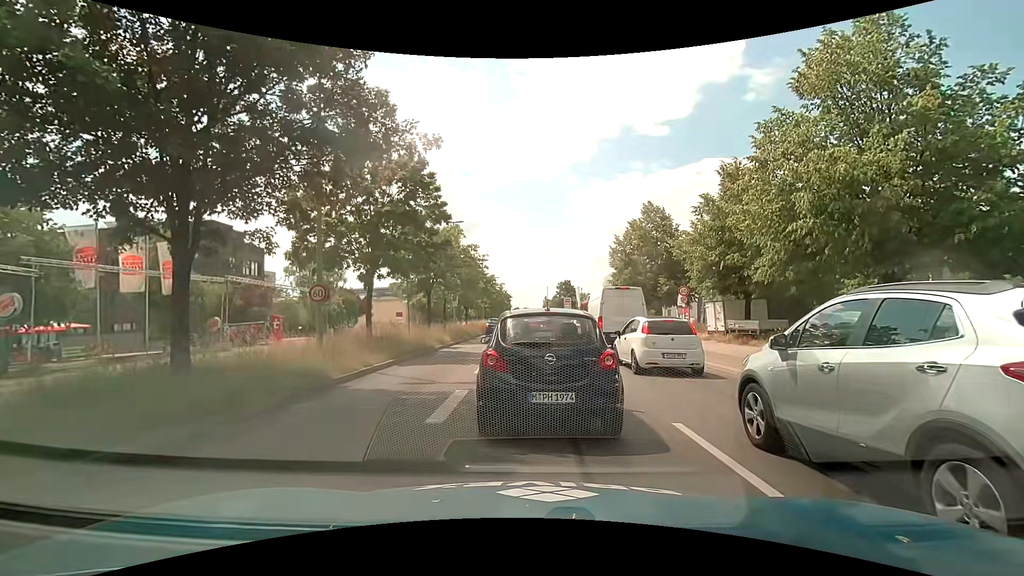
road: primary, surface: asphalt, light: Day
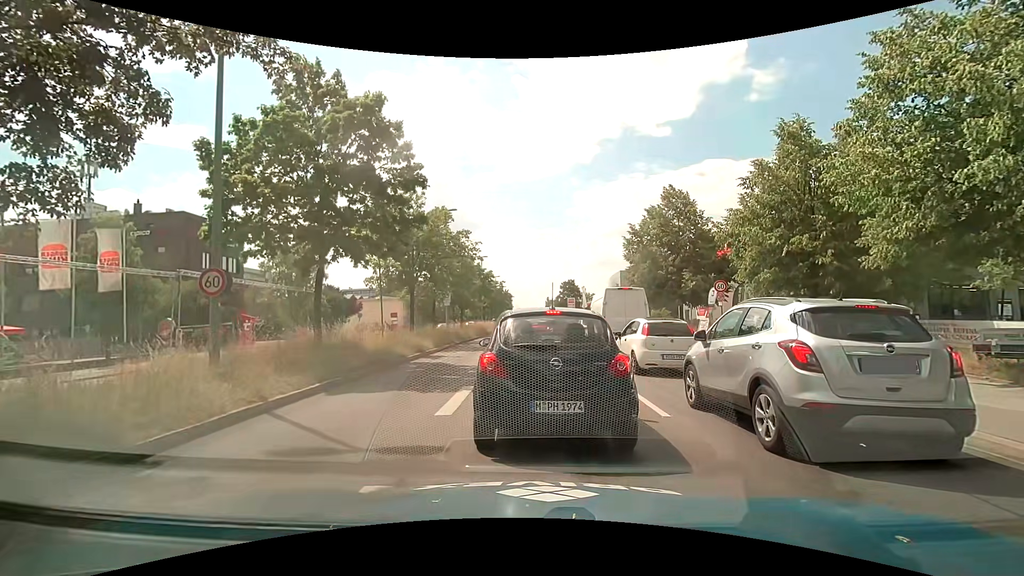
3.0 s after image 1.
(0.0, +5.3) m; +2°
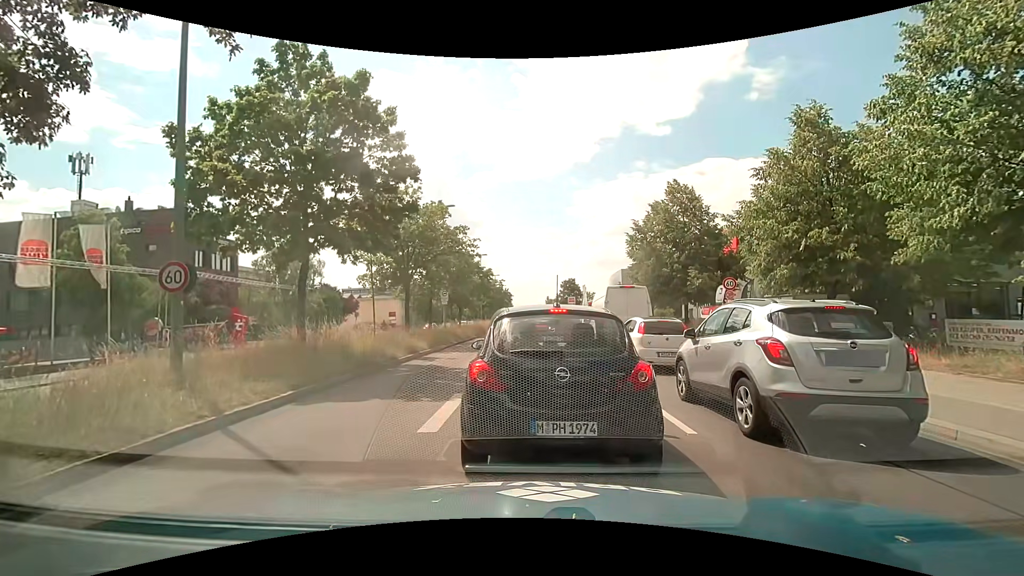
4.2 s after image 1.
(0.0, +1.1) m; 0°
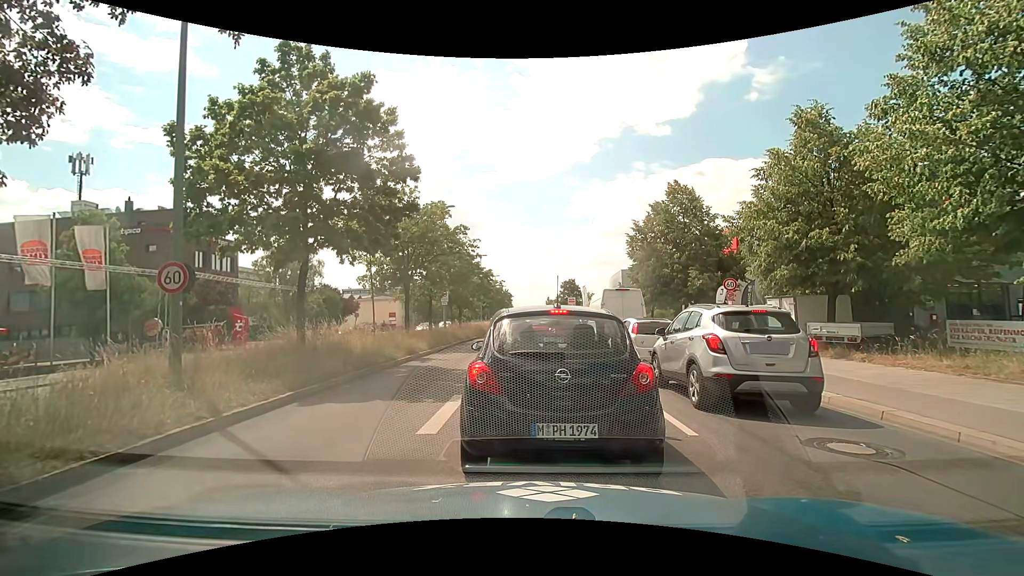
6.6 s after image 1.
(0.0, +0.1) m; 0°
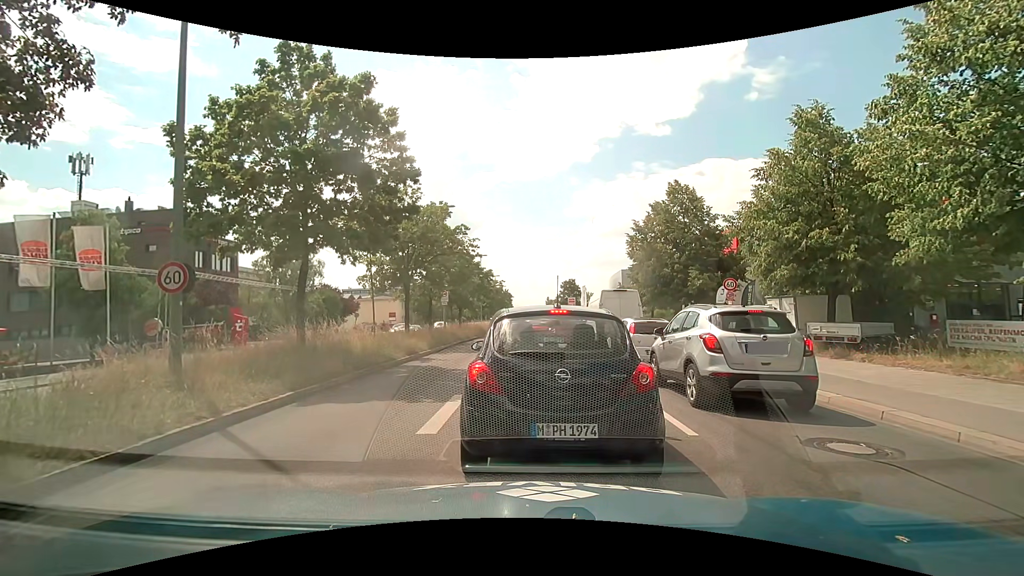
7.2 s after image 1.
(0.0, 0.0) m; 0°
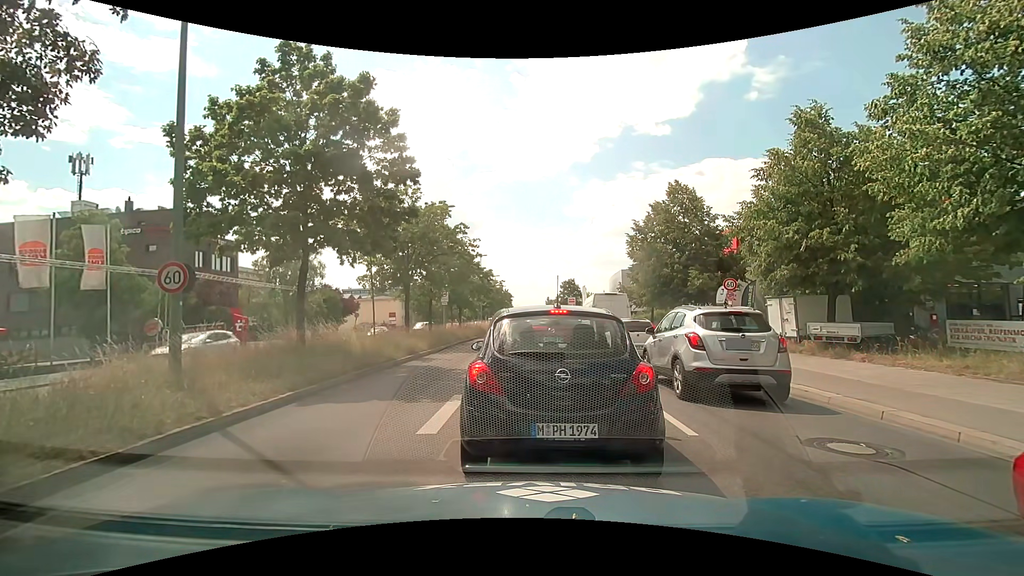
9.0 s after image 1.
(0.0, 0.0) m; 0°
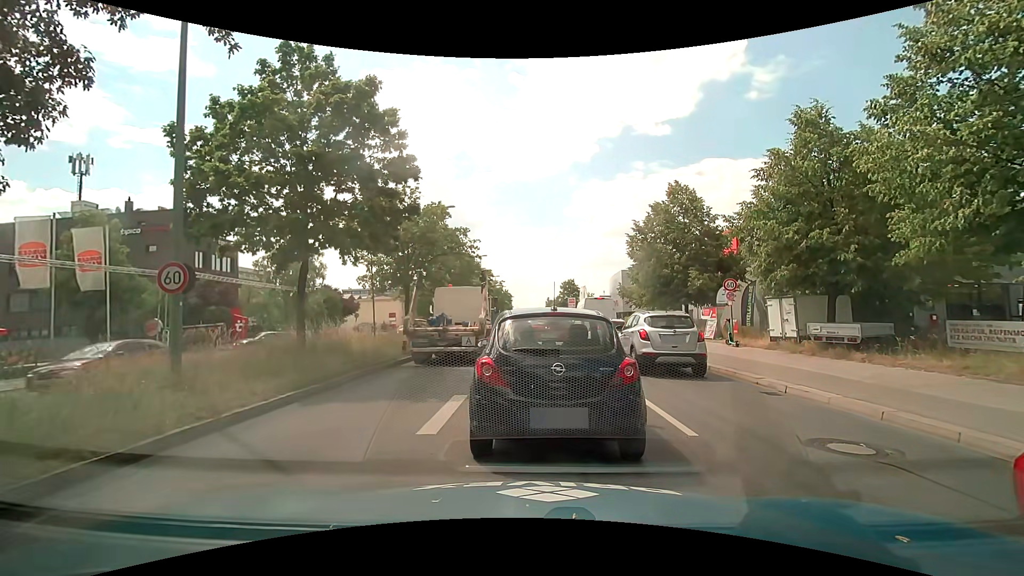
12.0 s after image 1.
(0.0, 0.0) m; 0°
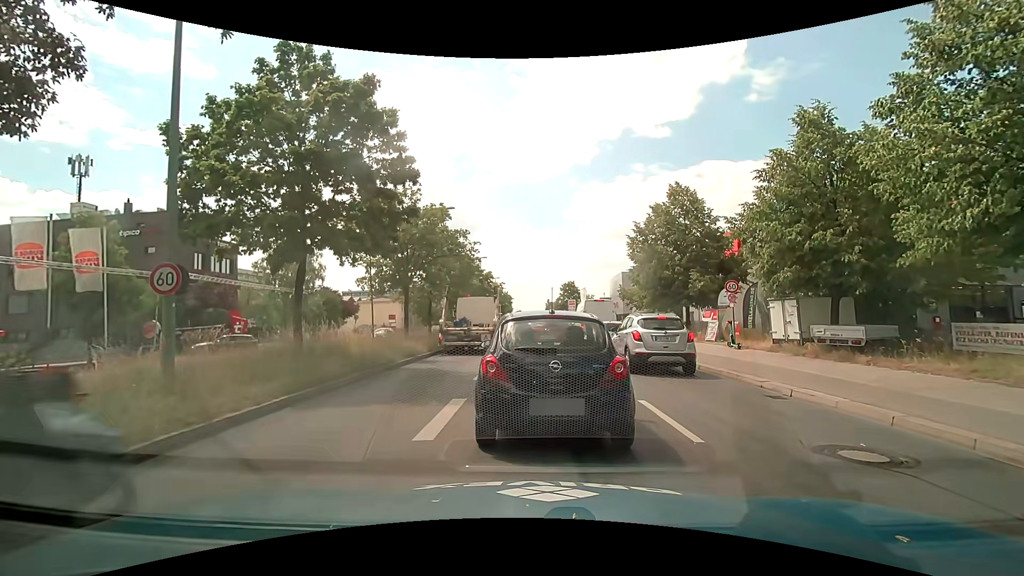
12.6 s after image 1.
(0.0, +0.2) m; 0°
